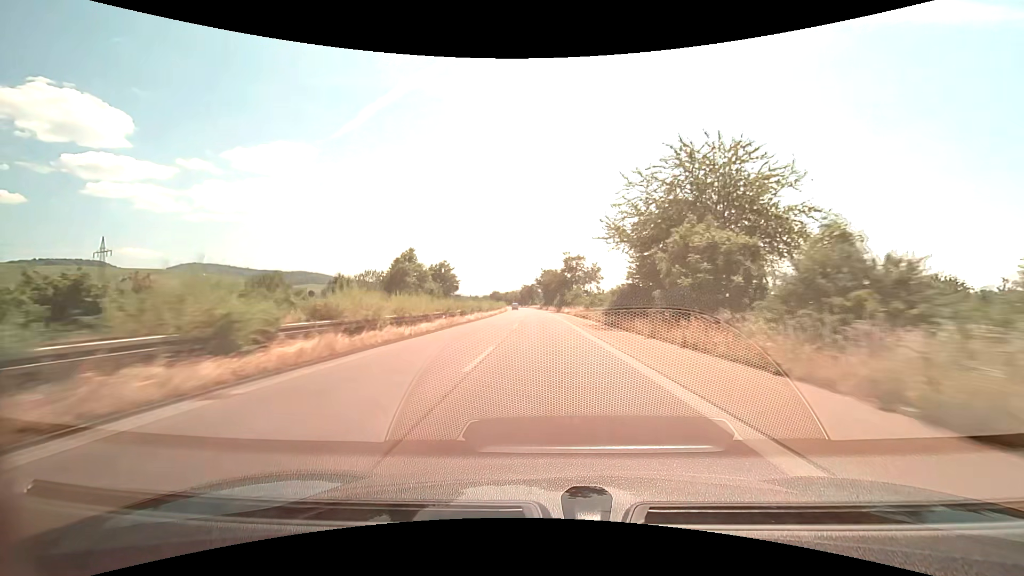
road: trunk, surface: asphalt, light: Day
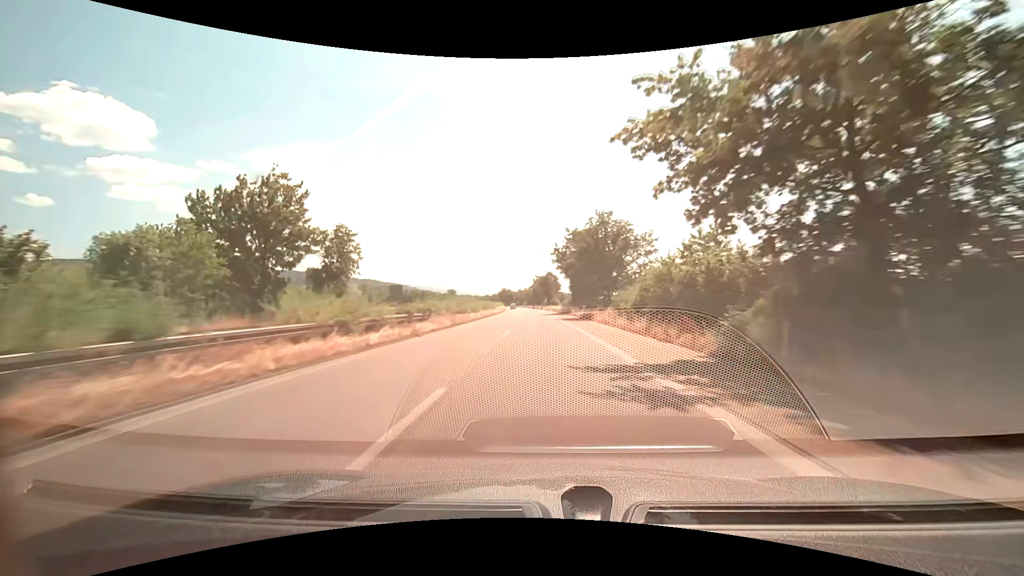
(-1.6, +80.1) m; -2°
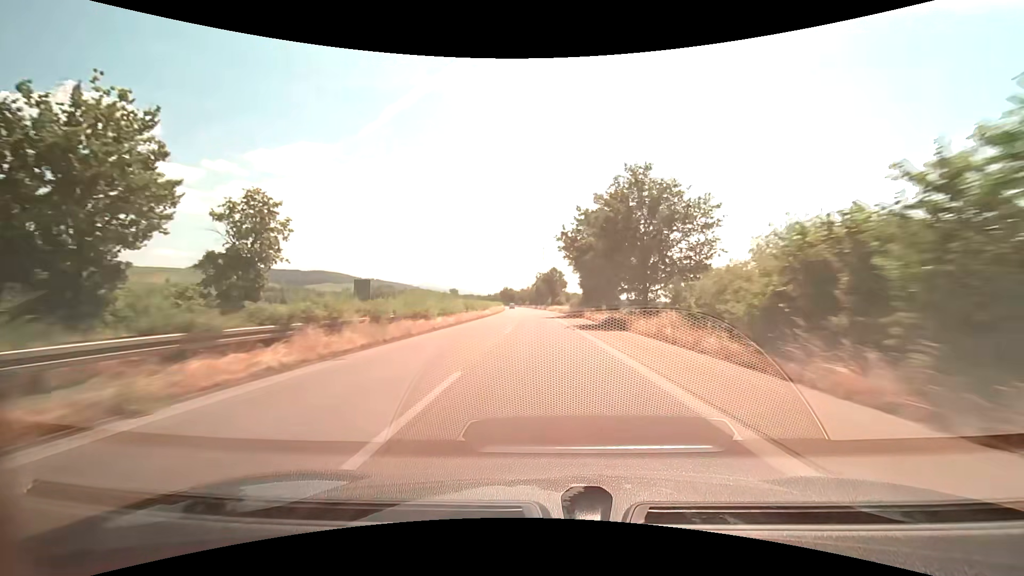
(-0.1, +16.0) m; 0°
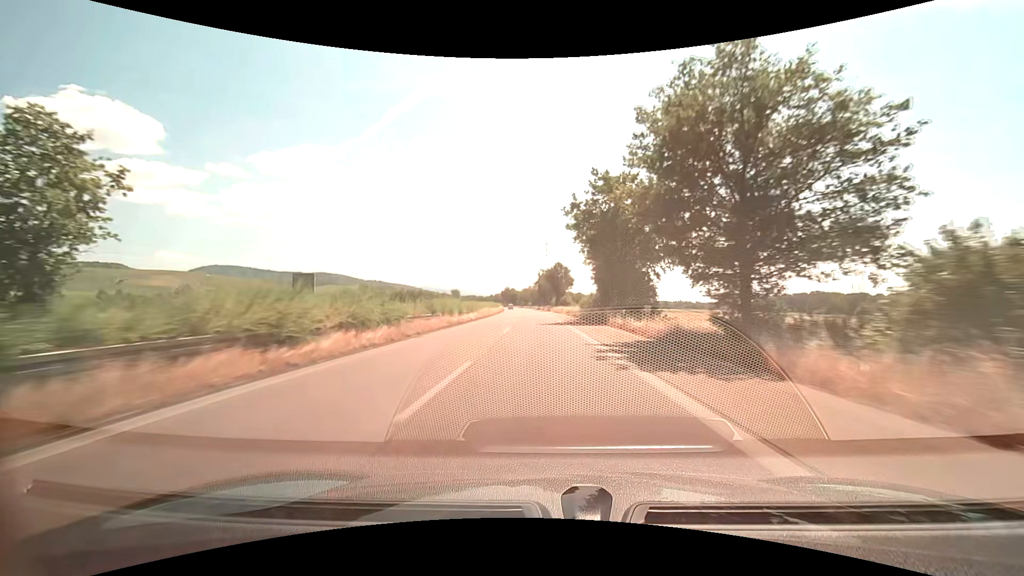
(-0.1, +16.0) m; 0°
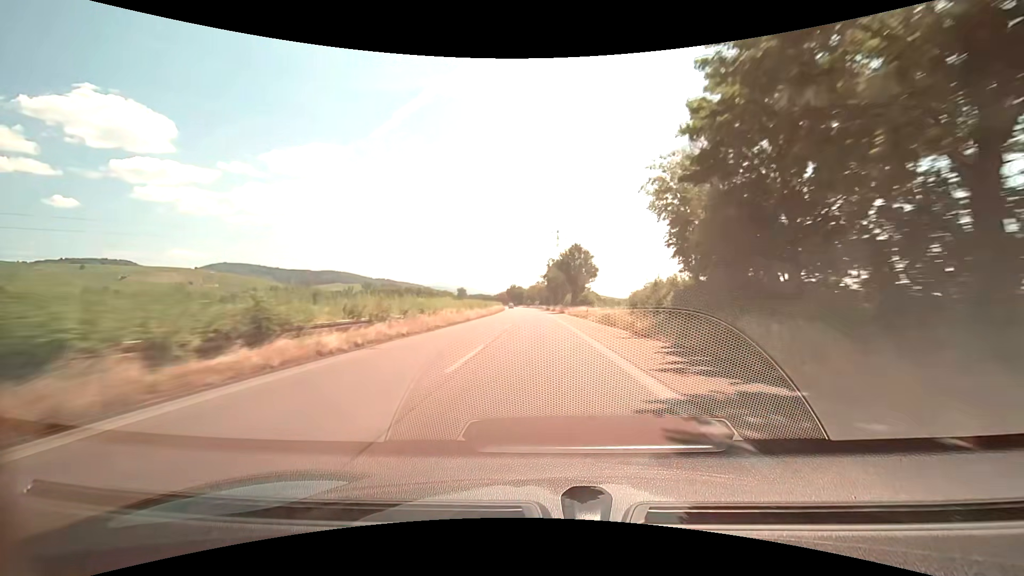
(-0.3, +32.1) m; -1°
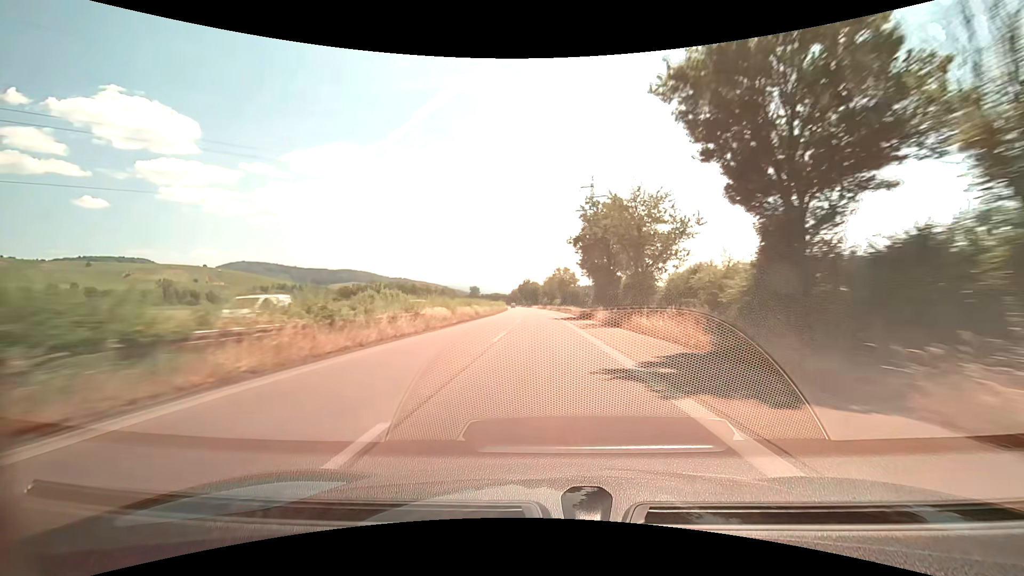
(-1.3, +64.2) m; -2°
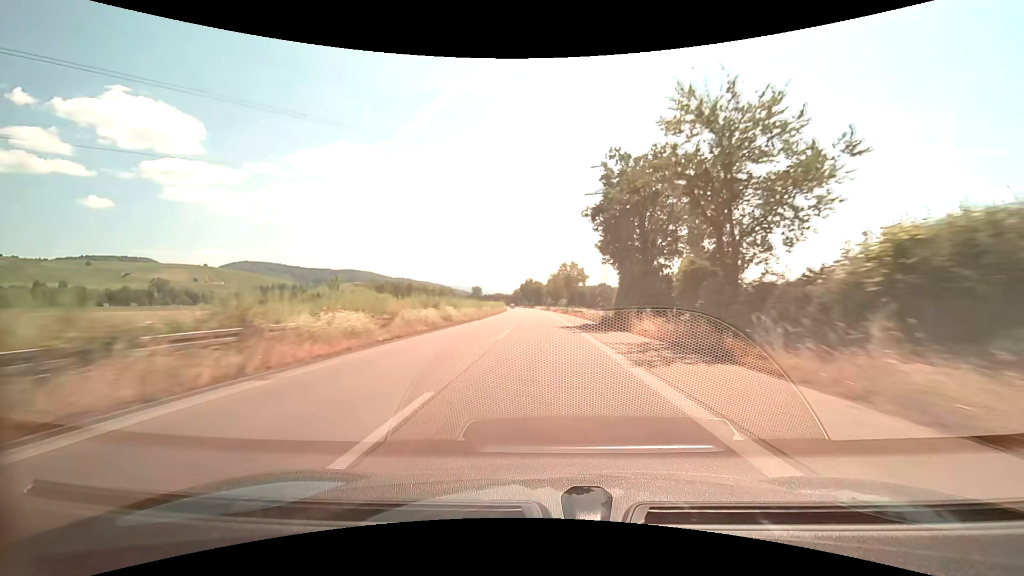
(-0.1, +16.1) m; -1°
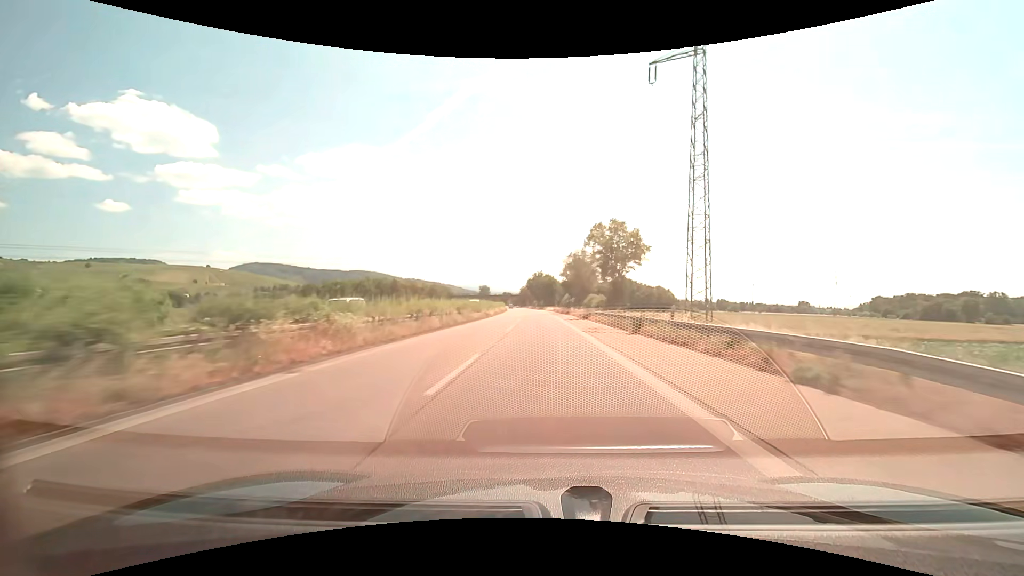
(-0.4, +48.3) m; -1°
(0, +10) (0, +20) (0, +30) (0, +40) (-1, +50) (-1, +60) (-1, +70) (-1, +80) (-2, +90) (-2, +100) m
